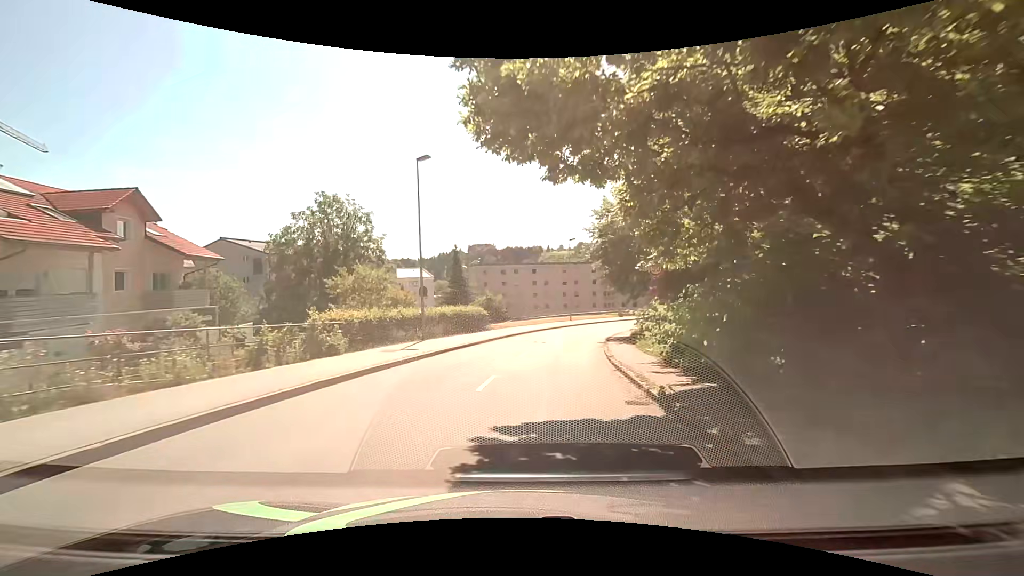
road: tertiary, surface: asphalt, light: Day
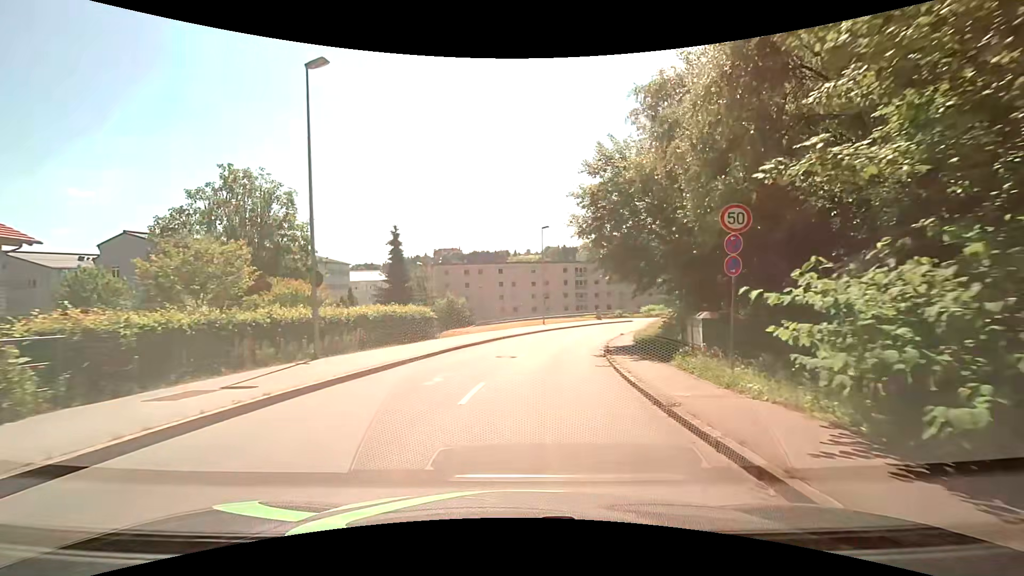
(+0.3, +10.2) m; +4°
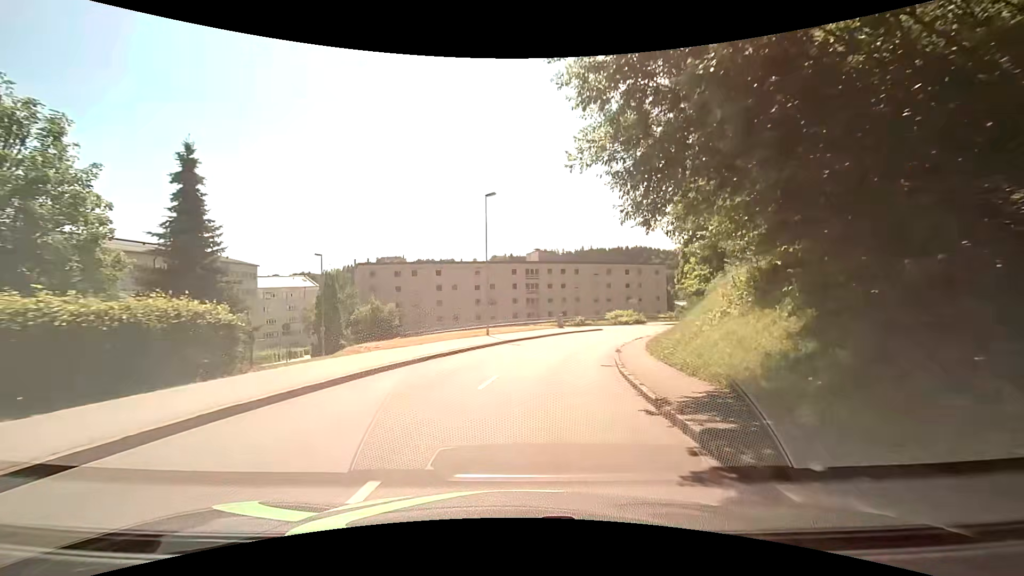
(+0.8, +16.0) m; +5°
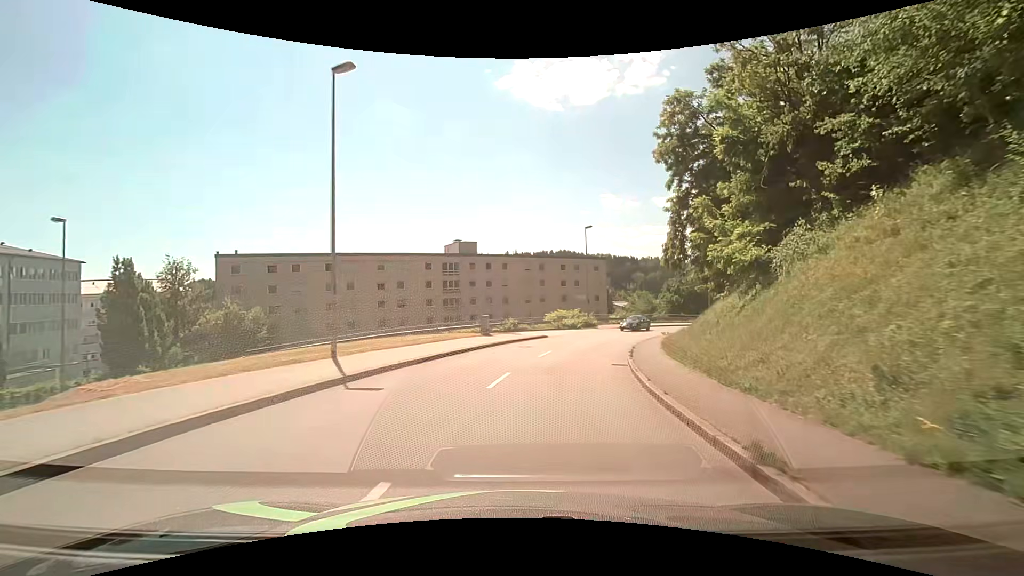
(+1.5, +17.7) m; +9°
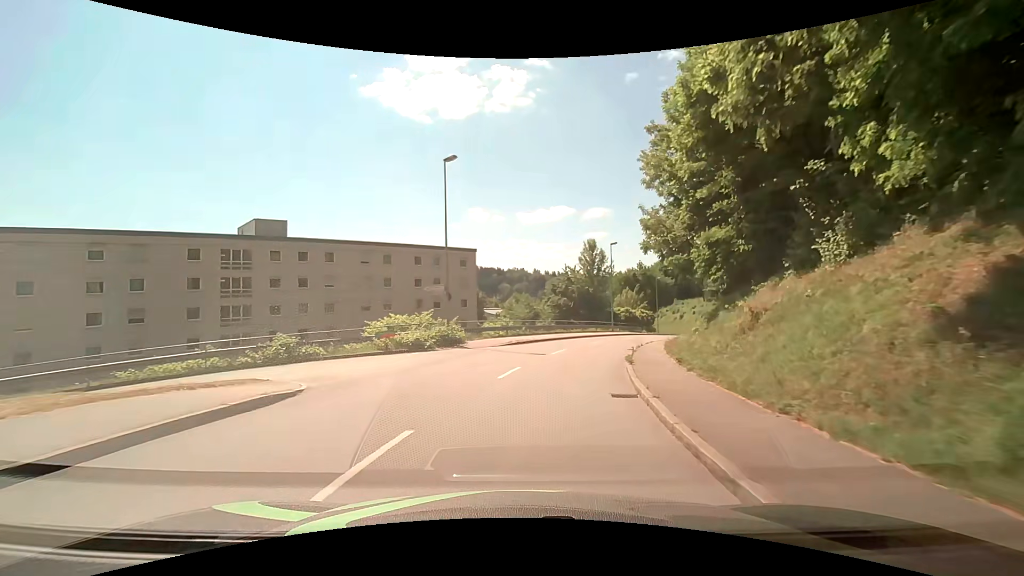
(+3.3, +24.1) m; +15°
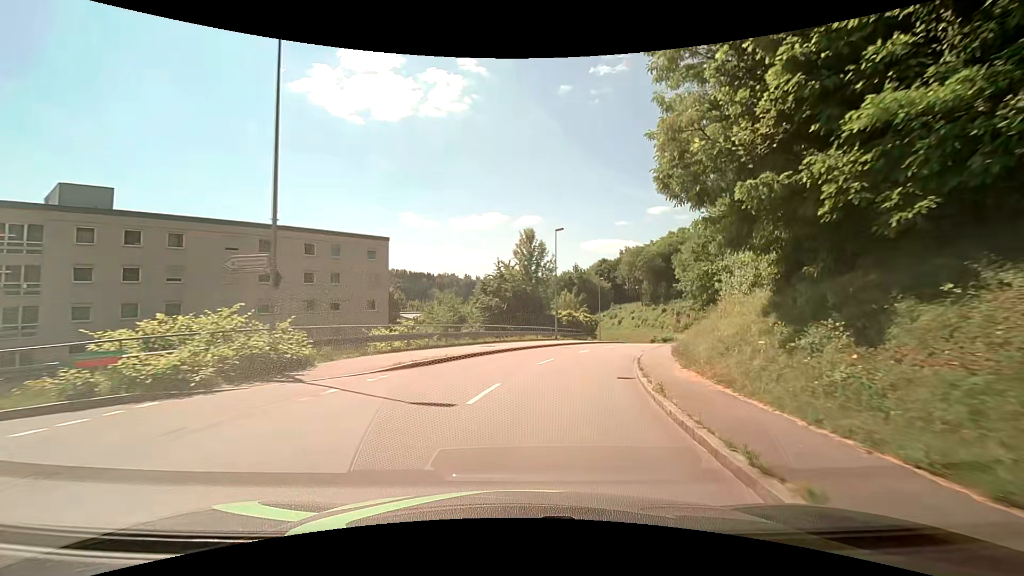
(+0.8, +12.6) m; +8°
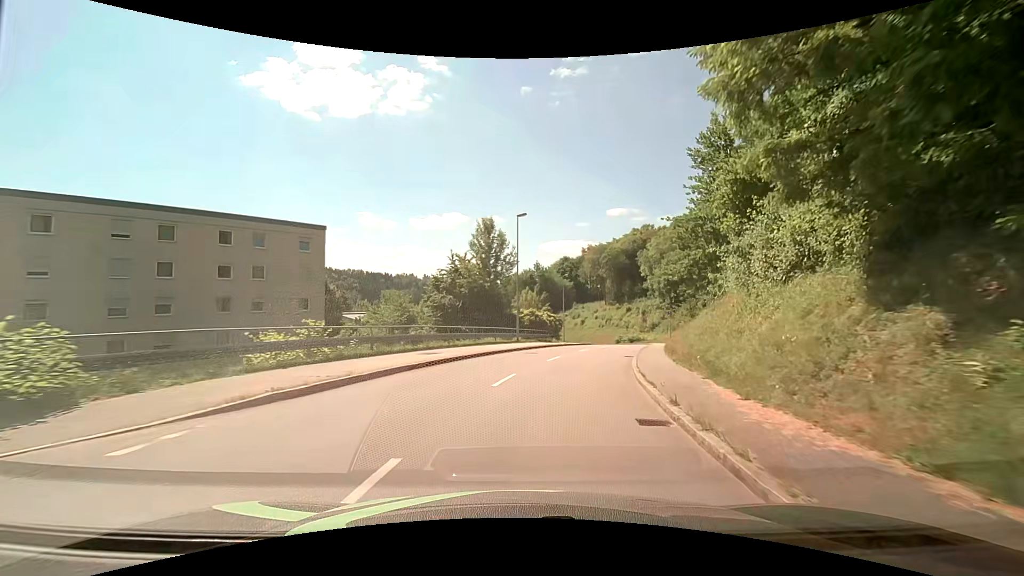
(+0.3, +6.4) m; +5°
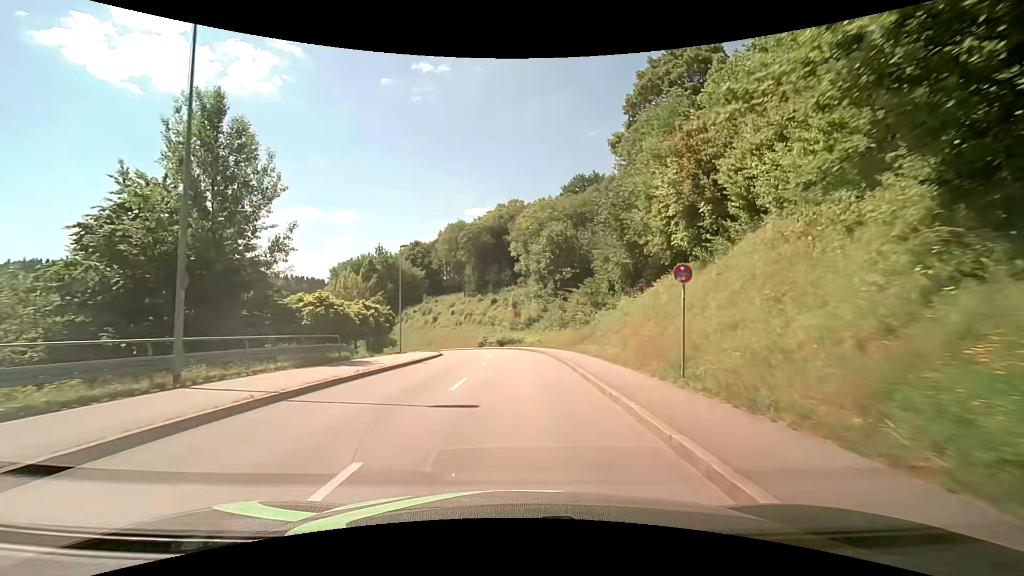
(+3.8, +26.2) m; +16°
(0, +10) (0, +20) (0, +30) (-1, +40) (-3, +50) (-6, +59) (-11, +68) (-16, +77) (-23, +84) (-30, +91) m
